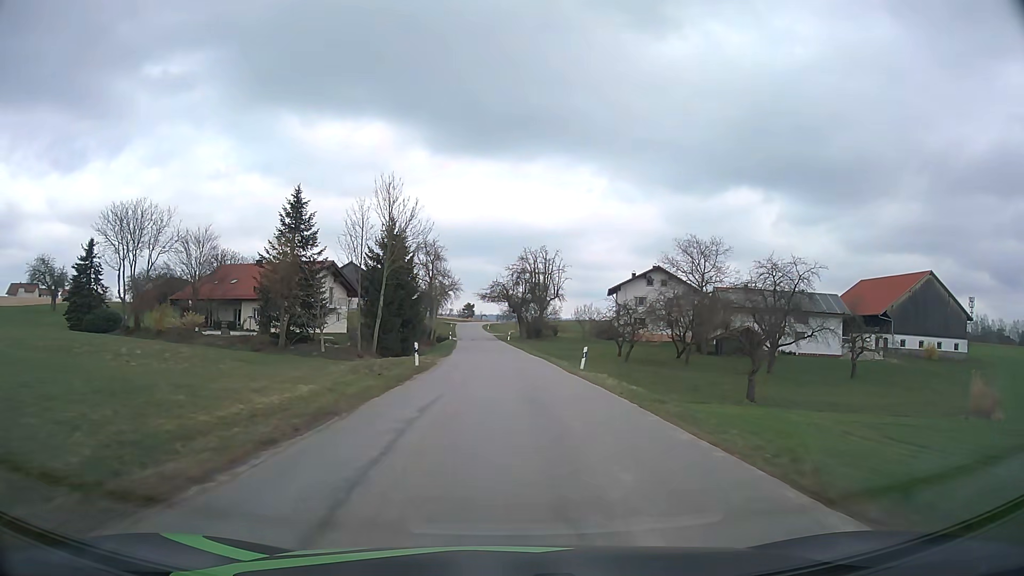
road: tertiary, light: Day
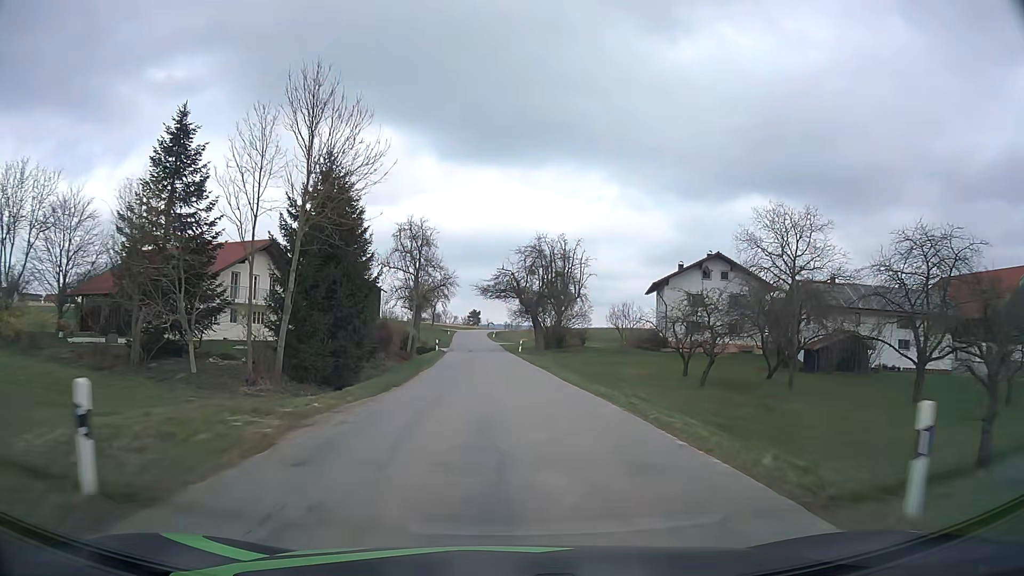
(-0.1, +22.9) m; -1°
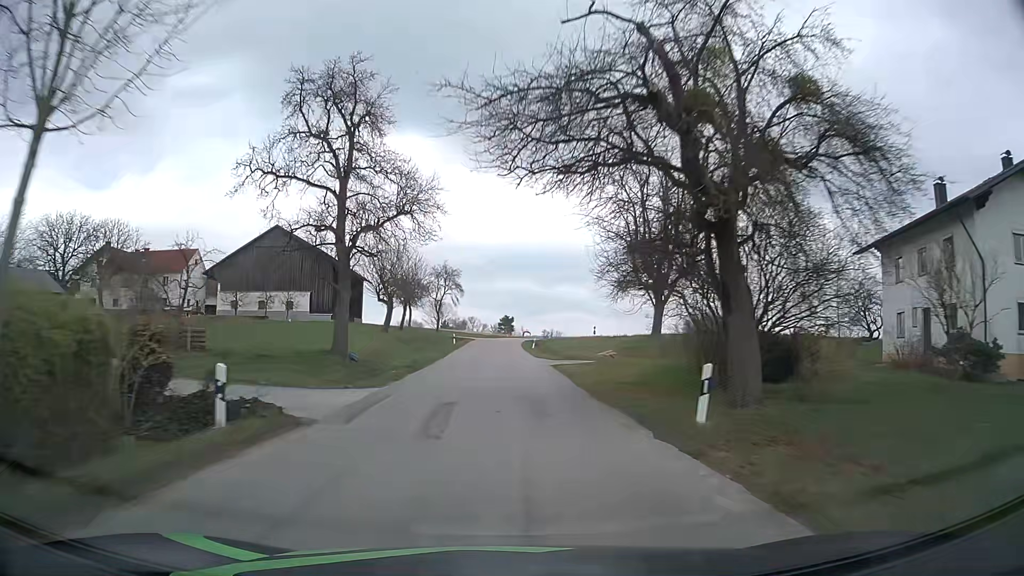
(-1.2, +45.2) m; -3°
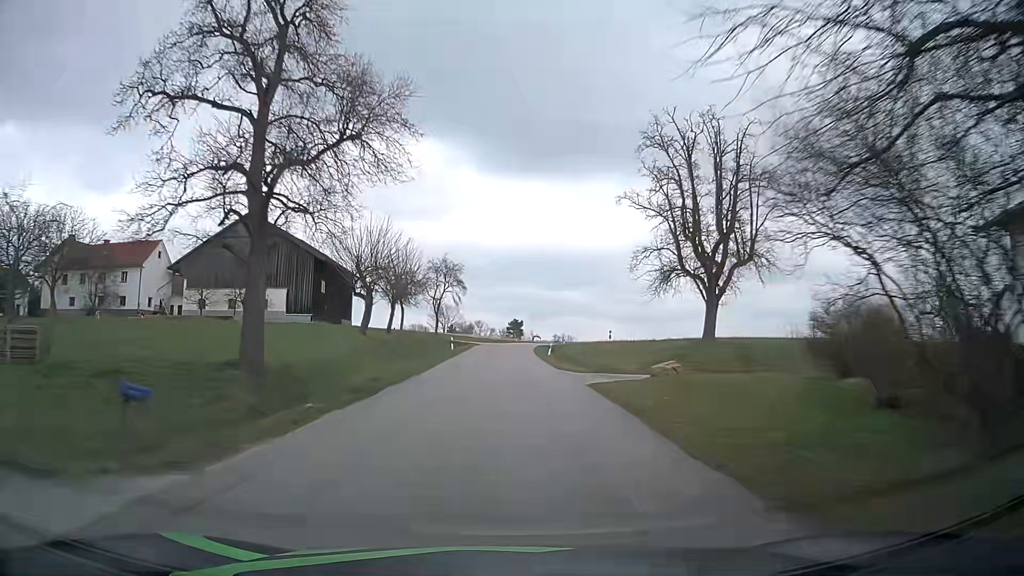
(-0.1, +11.2) m; -1°
(0, +10) (0, +20) (0, +30) (0, +40) (+1, +50) (+1, +60) (+2, +70) (+2, +80) (+4, +90) (+6, +100) m
